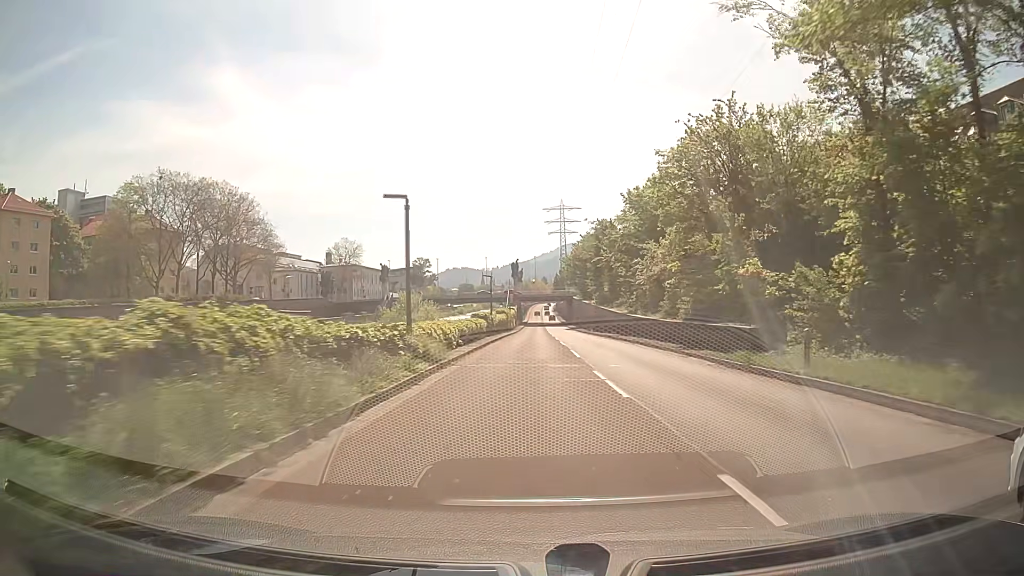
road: trunk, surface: asphalt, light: Day
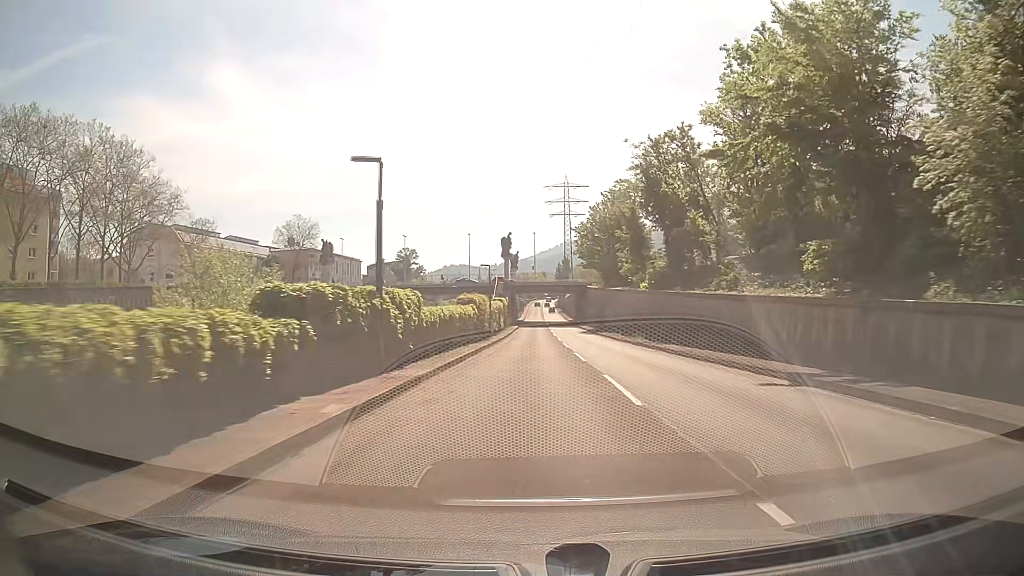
(+0.1, +37.3) m; 0°
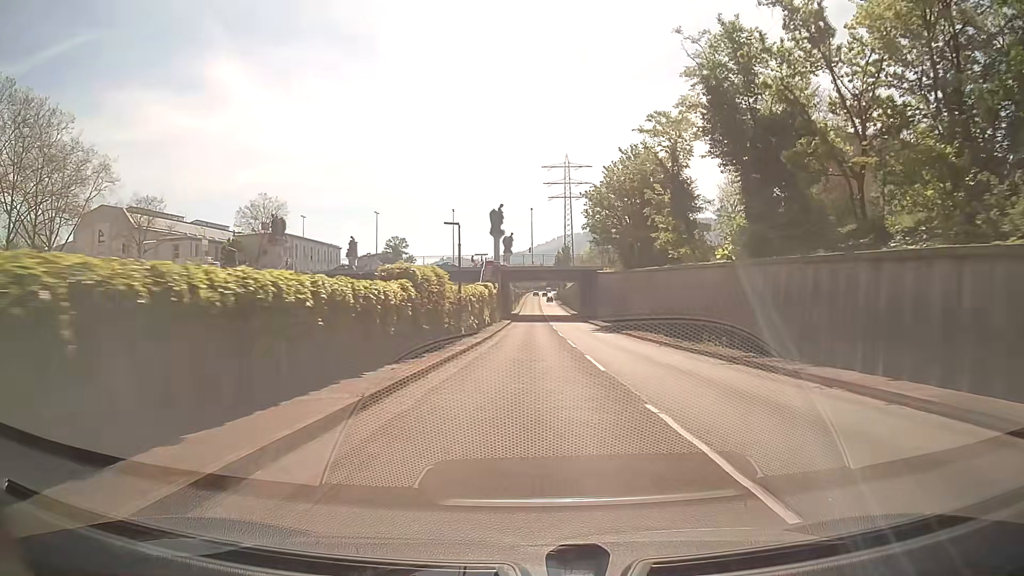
(+0.1, +18.6) m; 0°
(0, +10) (0, +20) (0, +30) (0, +40) (0, +50) (0, +60) (0, +70) (0, +80) (0, +90) (+1, +100) m
